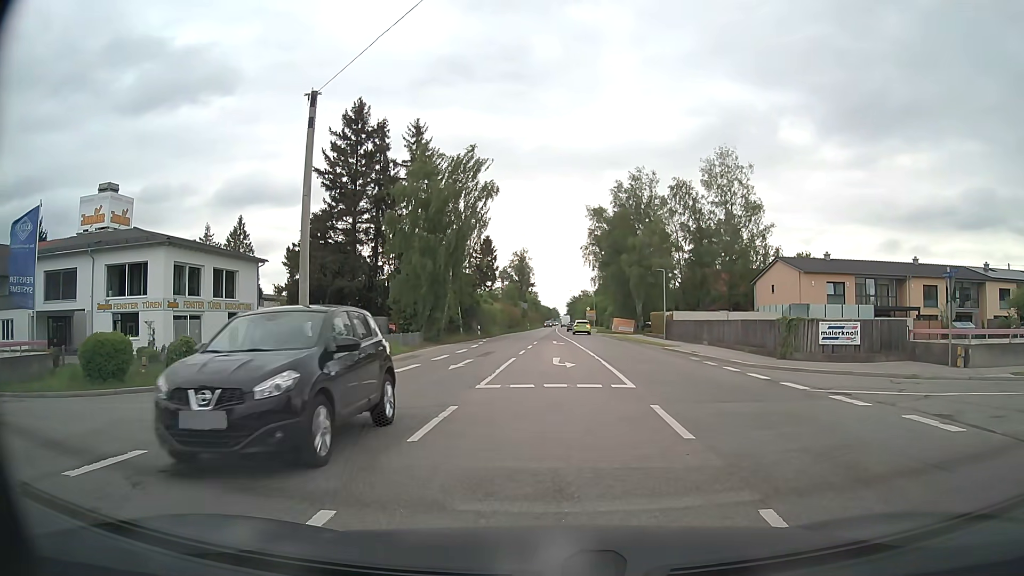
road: secondary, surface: asphalt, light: Day
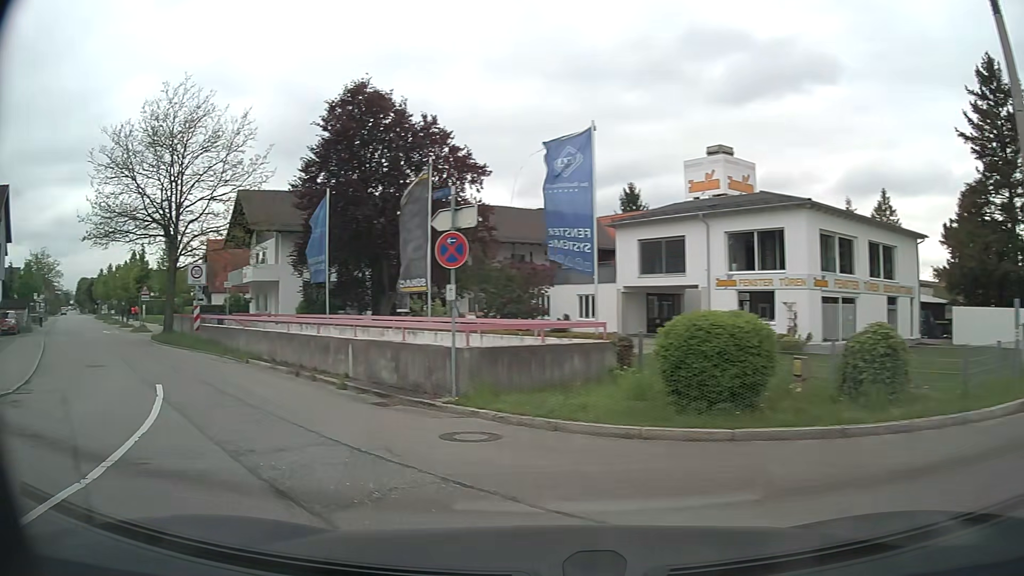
(-4.4, +8.7) m; -55°
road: unclassified
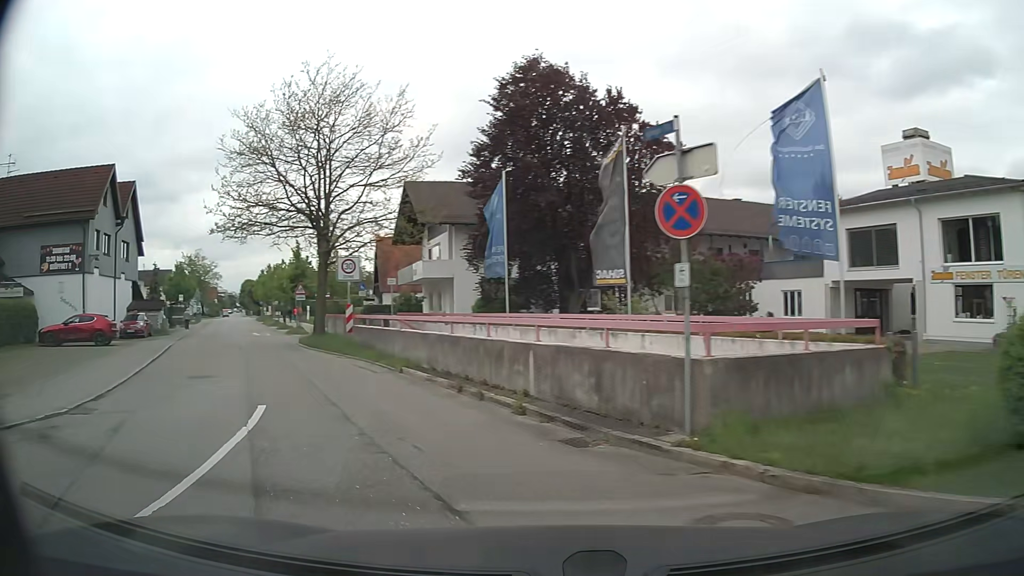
(-0.5, +4.0) m; -14°
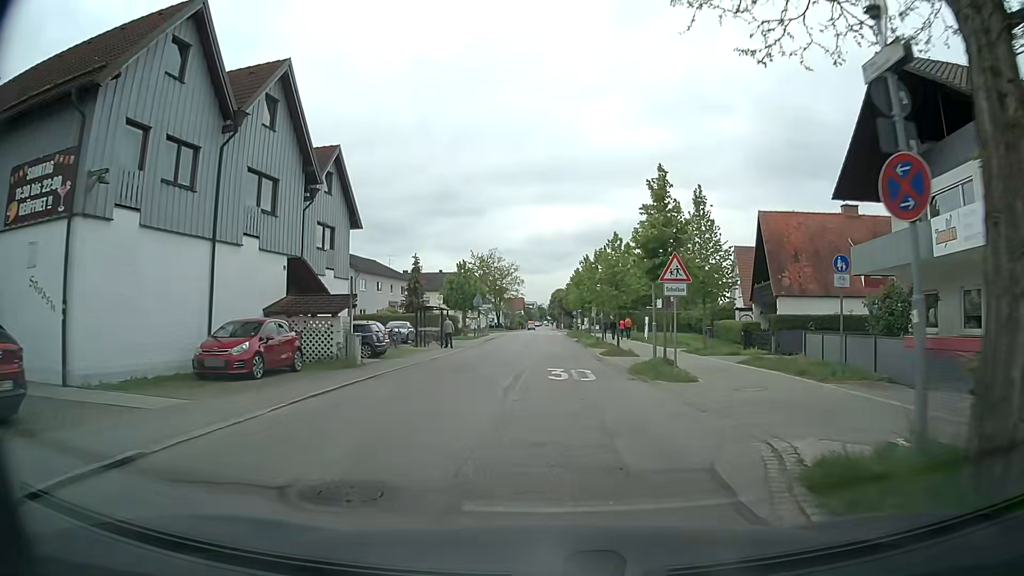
(-10.1, +23.0) m; -29°
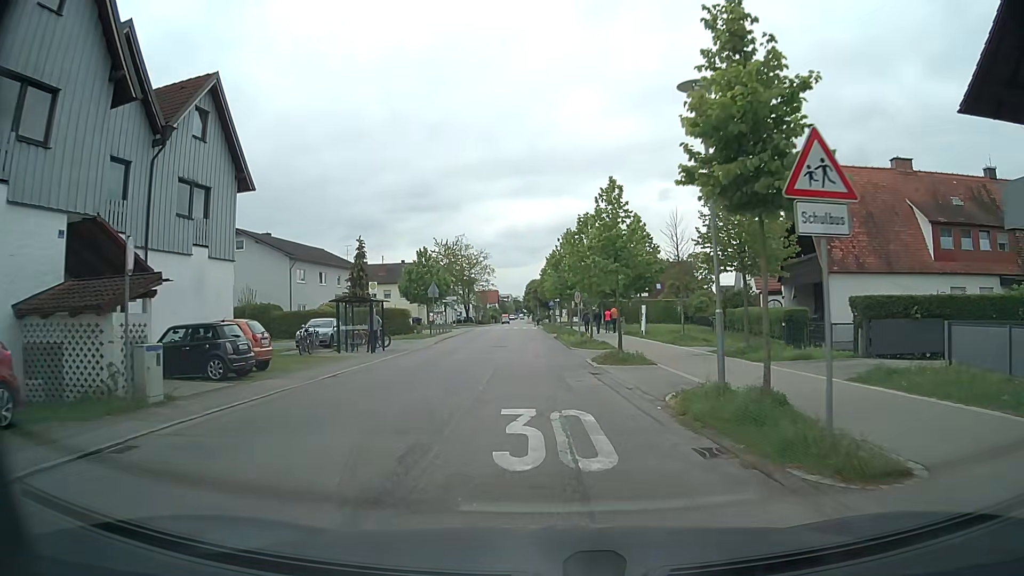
(+0.4, +10.8) m; +3°
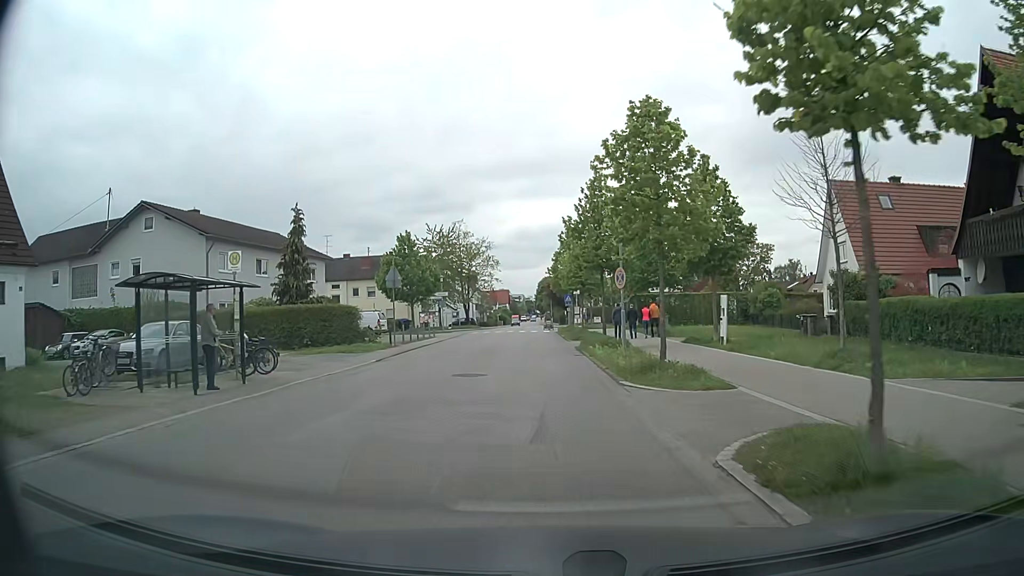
(-0.2, +16.2) m; -1°
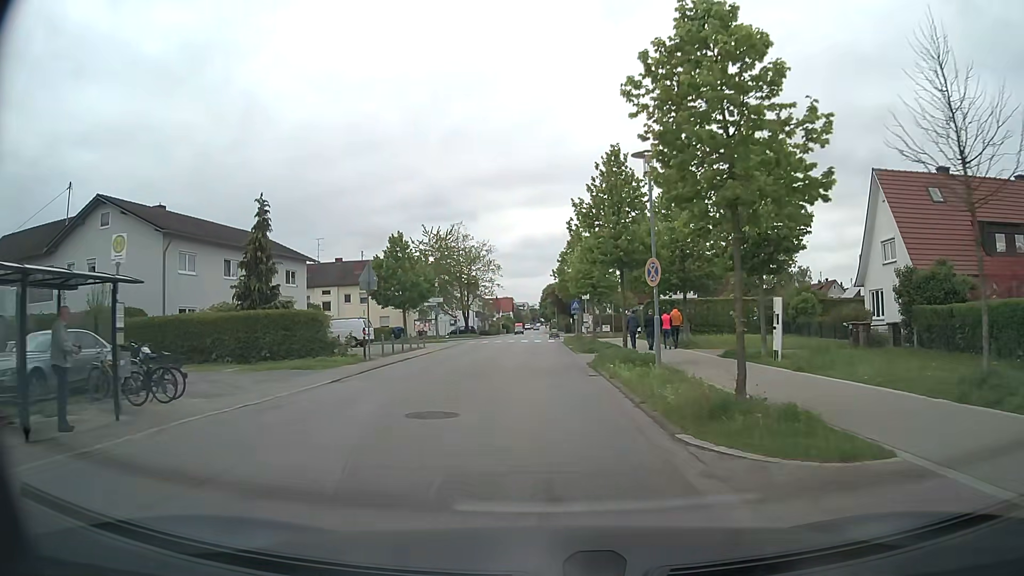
(0.0, +5.5) m; +1°
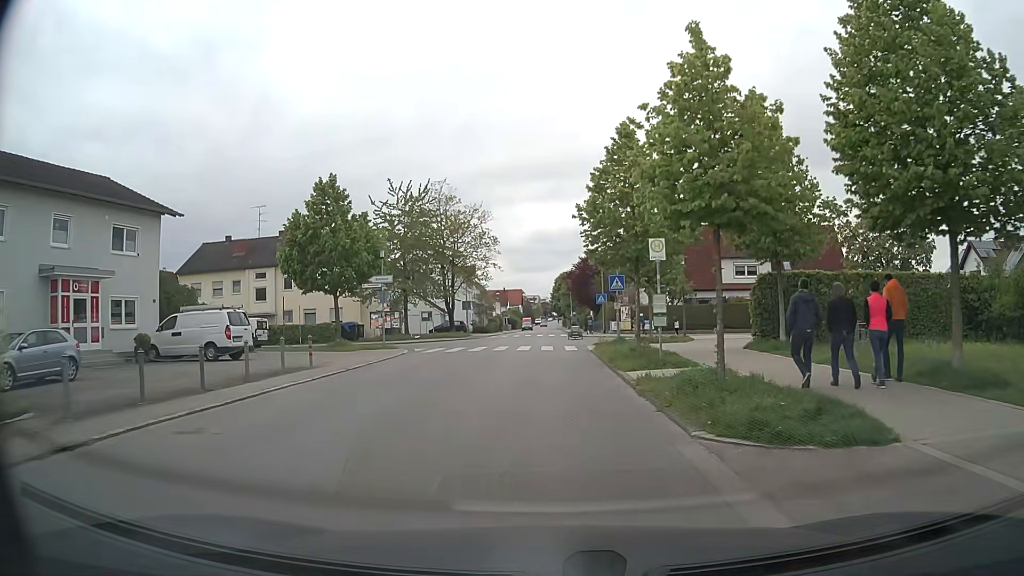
(-0.6, +22.1) m; -2°
